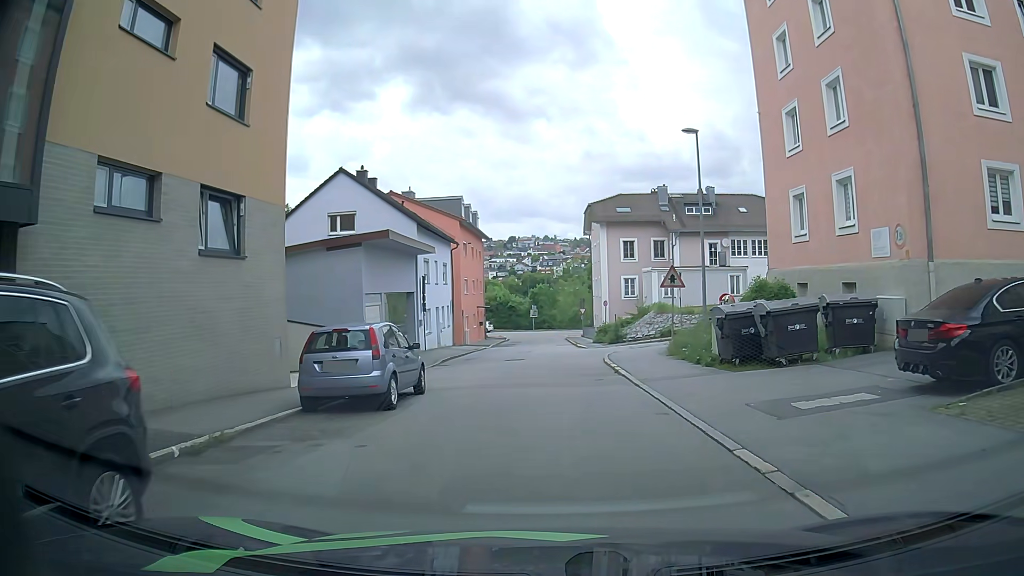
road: residential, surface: asphalt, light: Day
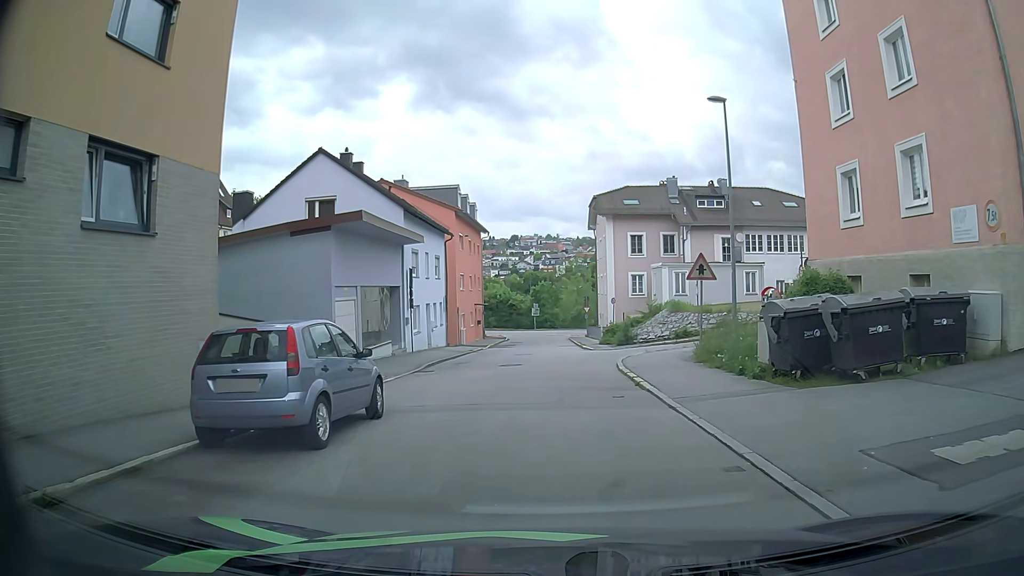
(0.0, +3.8) m; -1°
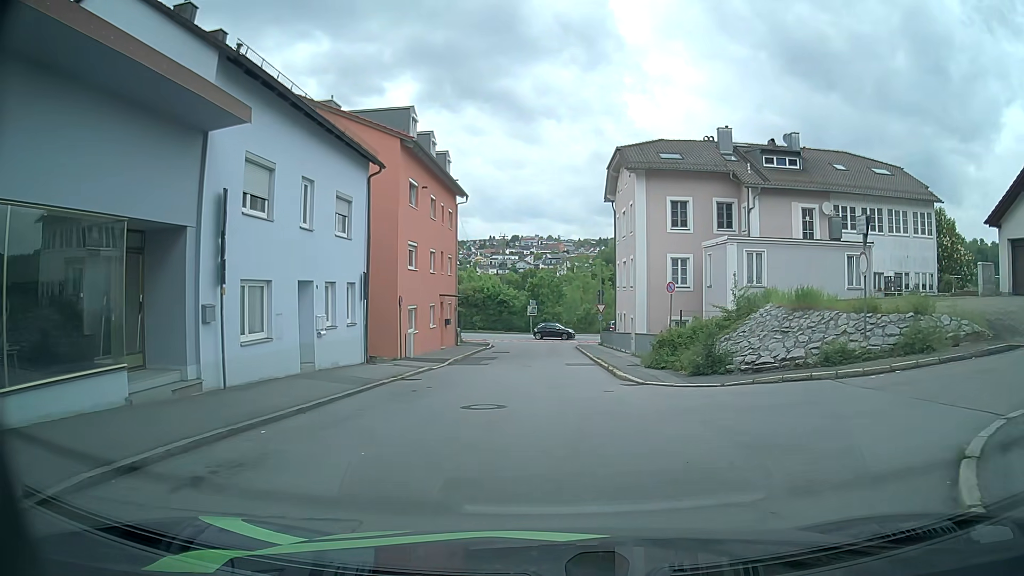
(+0.1, +18.3) m; 0°
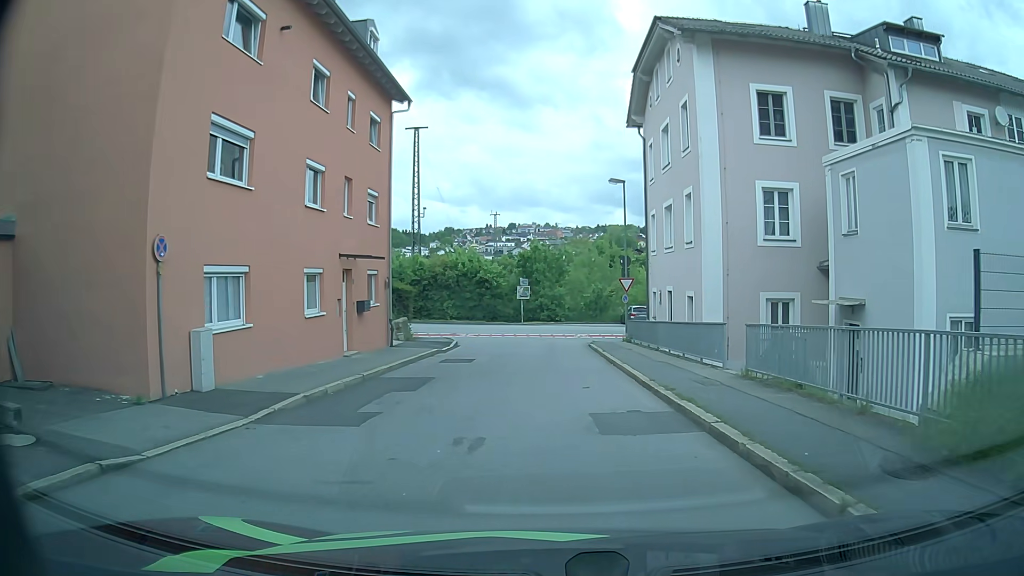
(+0.4, +18.0) m; +1°
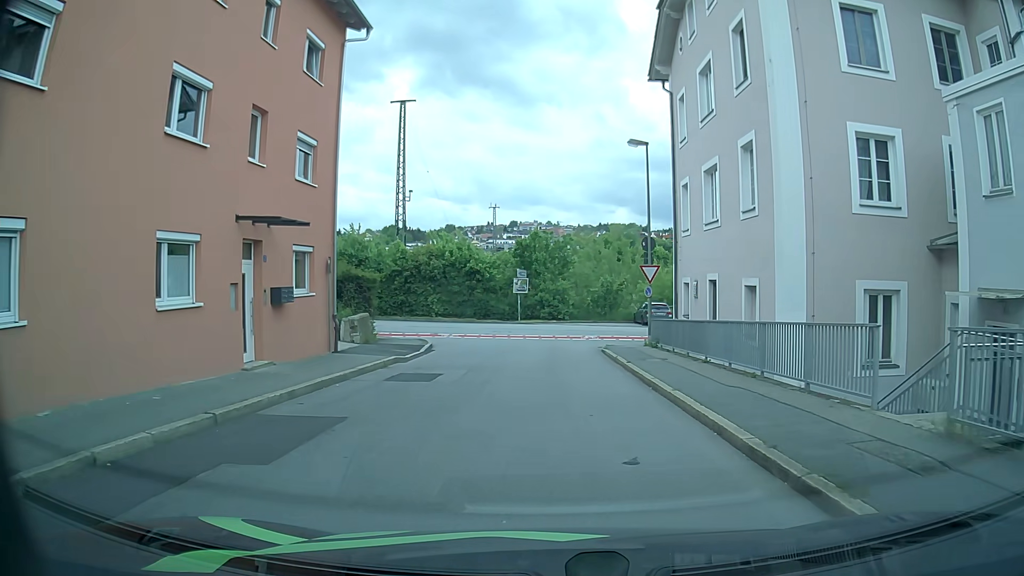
(0.0, +7.2) m; 0°
